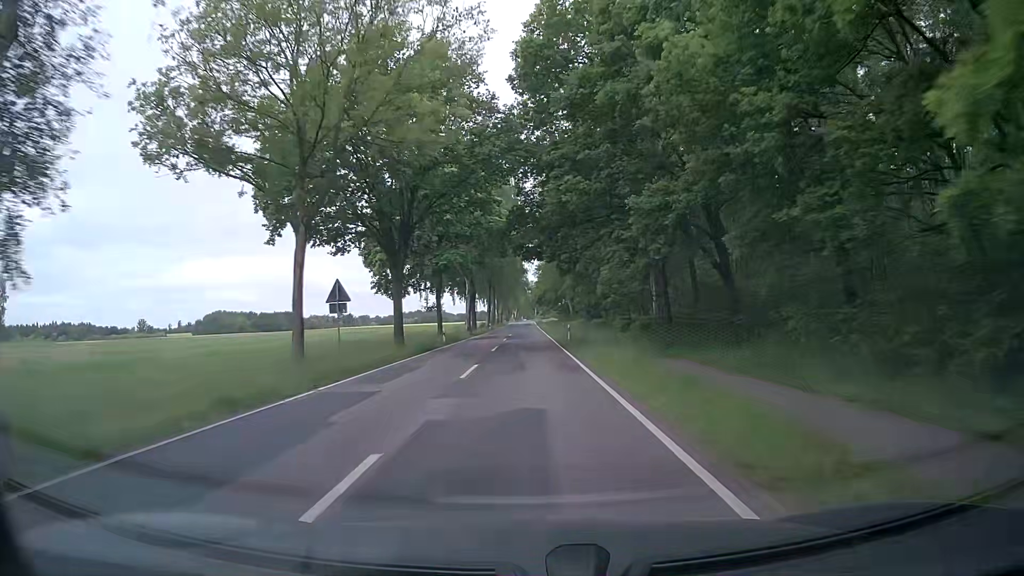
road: tertiary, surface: asphalt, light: Day
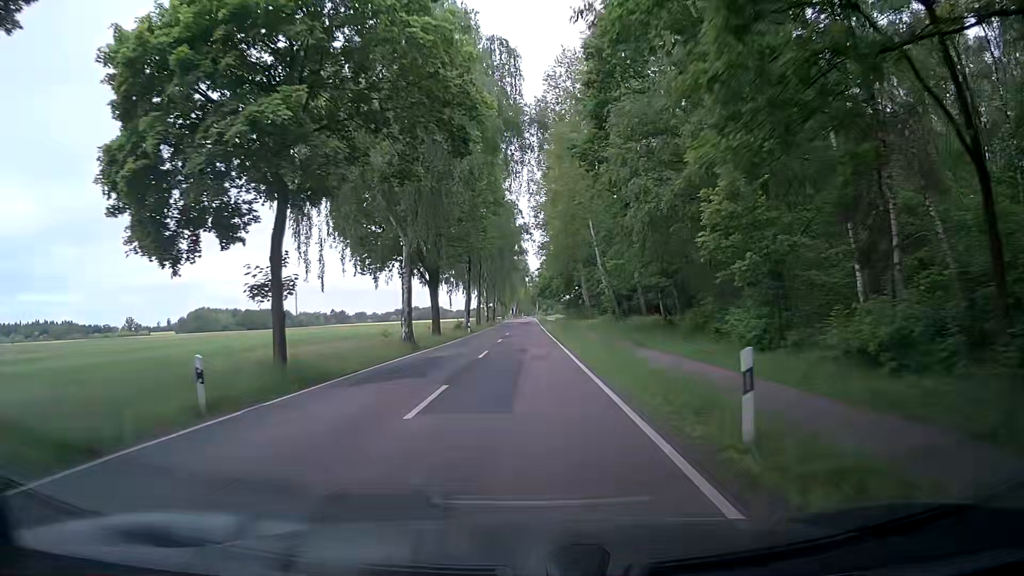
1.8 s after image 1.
(+0.2, +32.1) m; -1°
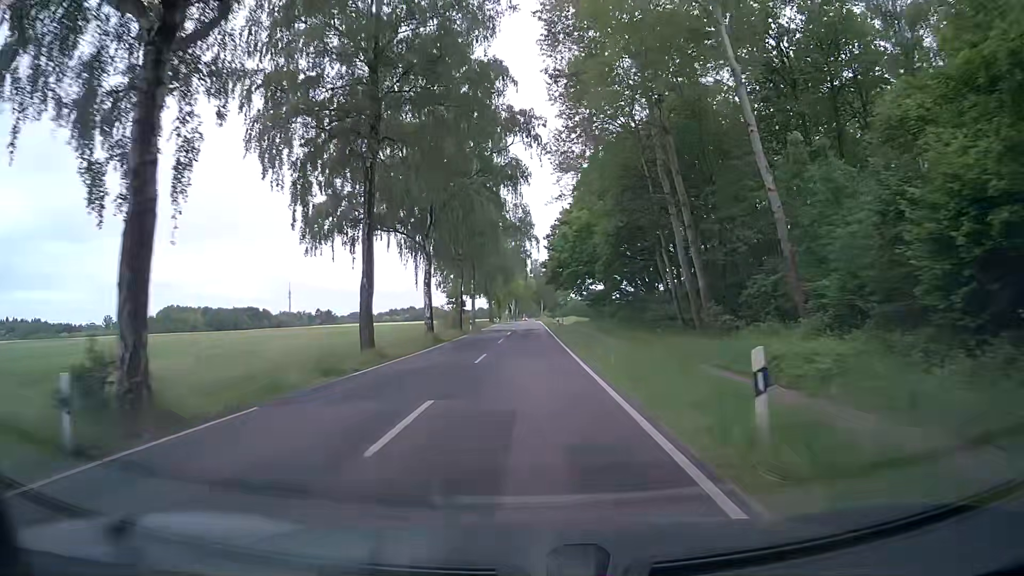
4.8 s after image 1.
(+0.6, +53.8) m; +1°
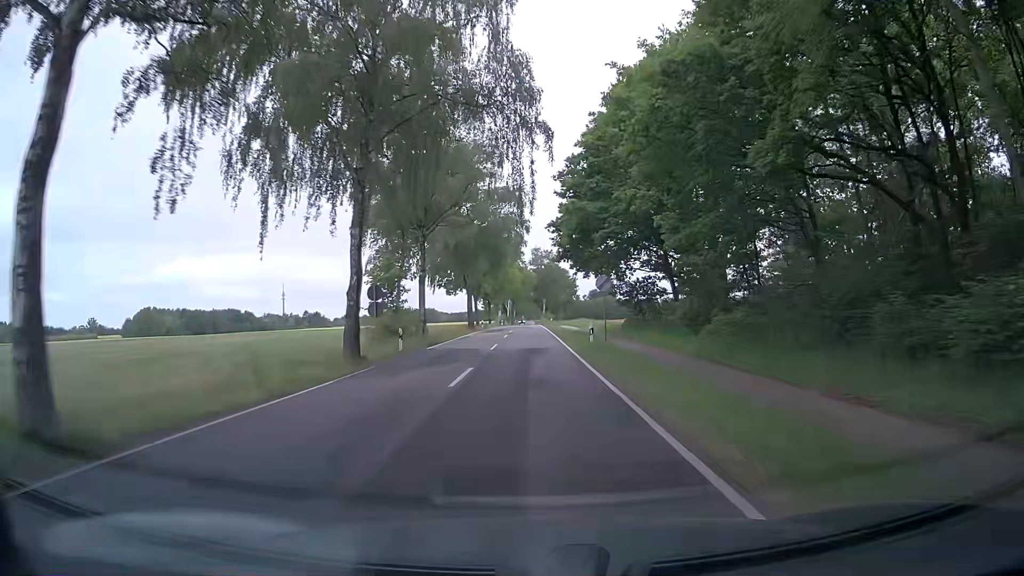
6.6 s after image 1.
(-0.1, +32.3) m; 0°
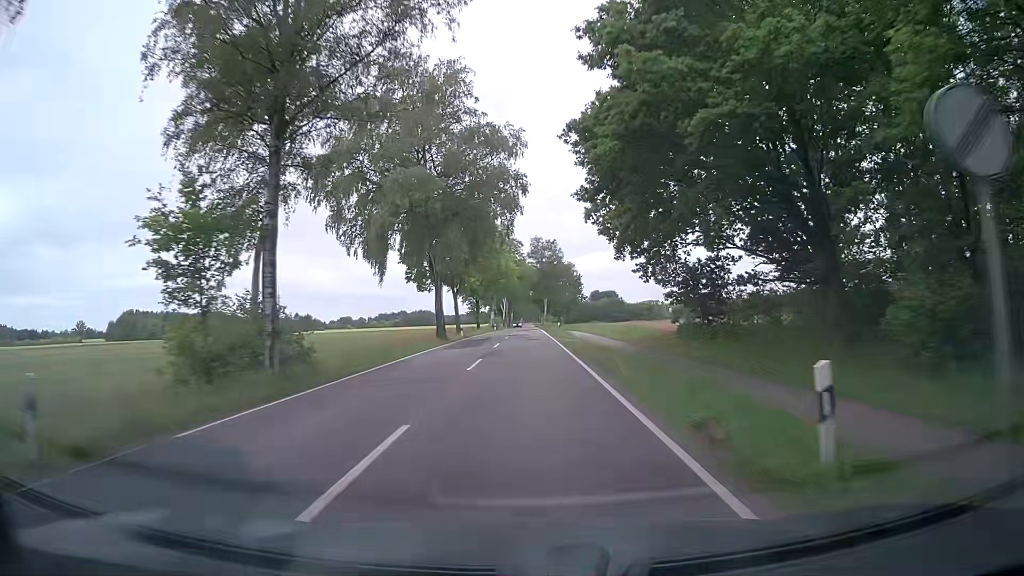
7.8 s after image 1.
(0.0, +21.4) m; 0°
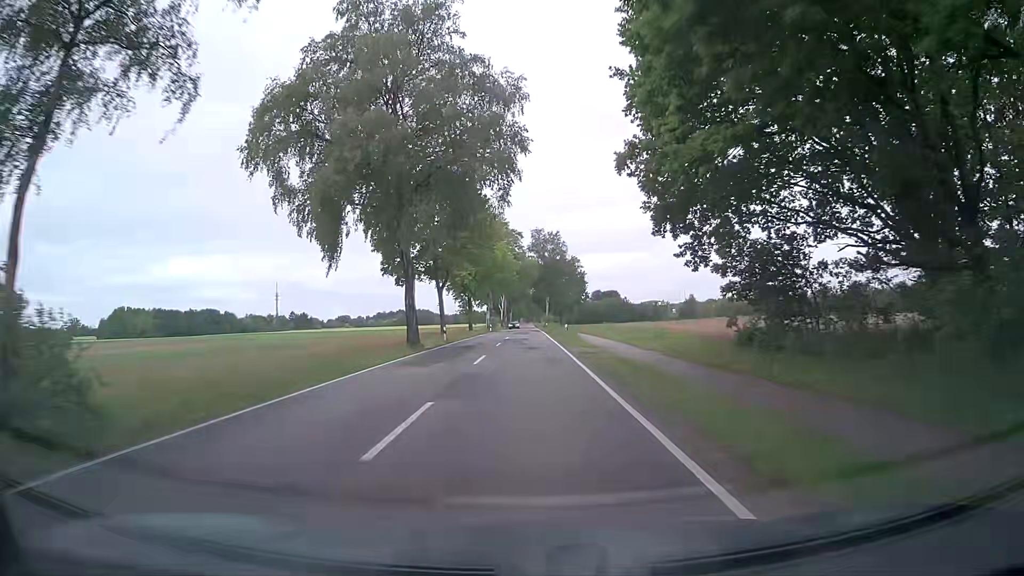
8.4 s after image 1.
(0.0, +10.7) m; 0°
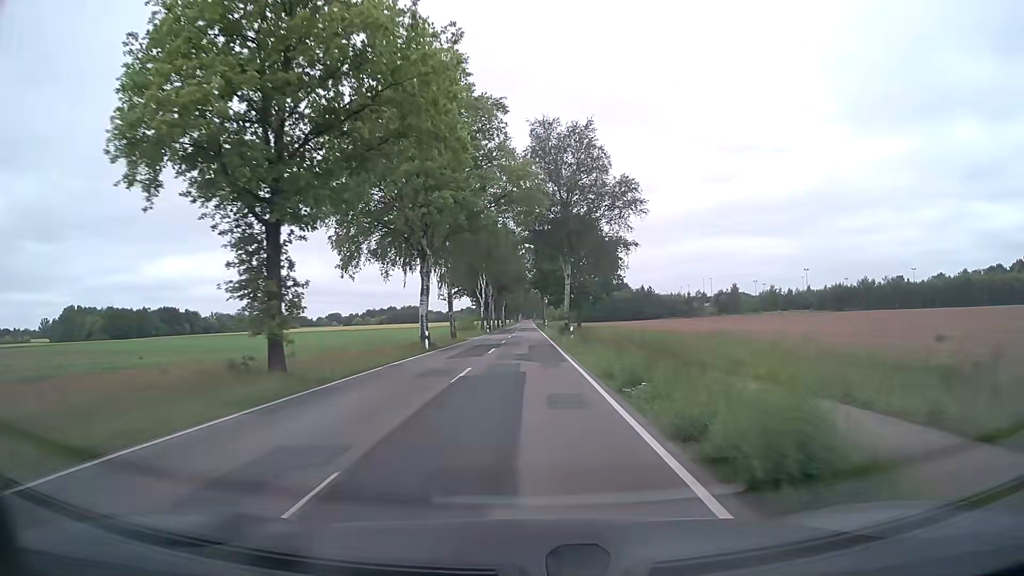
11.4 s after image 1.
(+0.2, +56.2) m; 0°
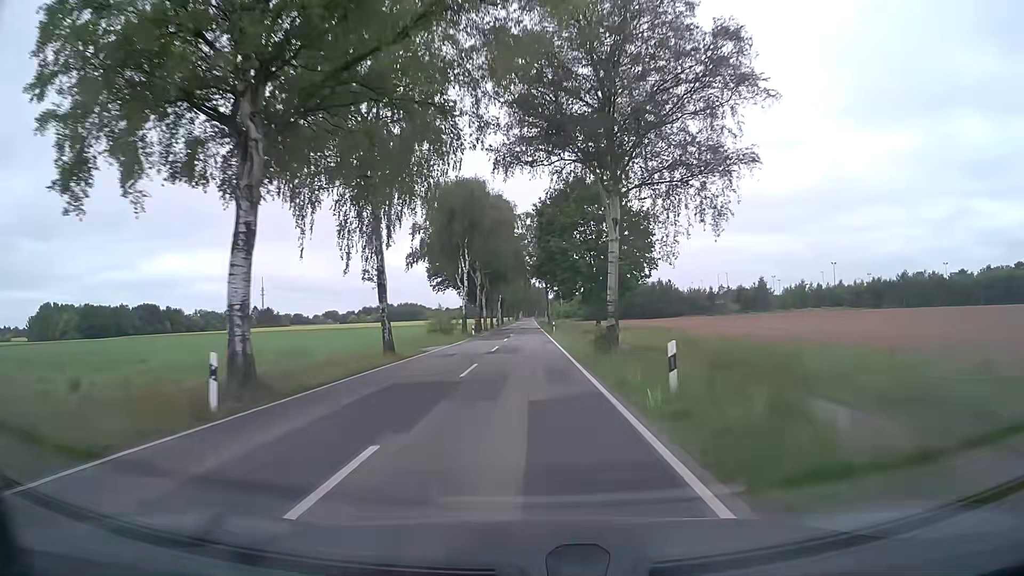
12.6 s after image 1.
(0.0, +24.5) m; 0°
(0, +10) (0, +20) (0, +30) (0, +40) (0, +50) (0, +60) (0, +70) (0, +80) (0, +90) (0, +100) m
